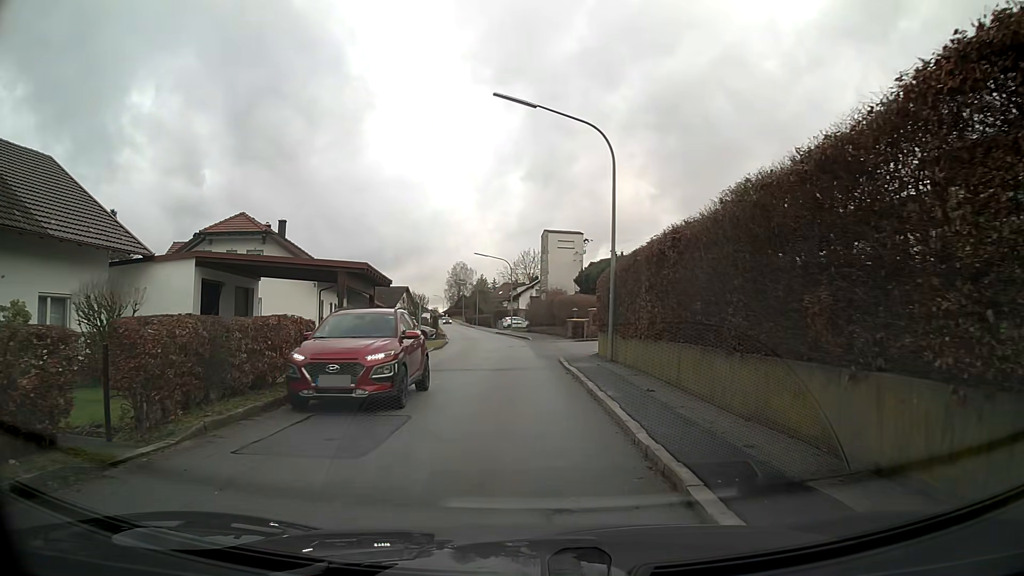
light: Day
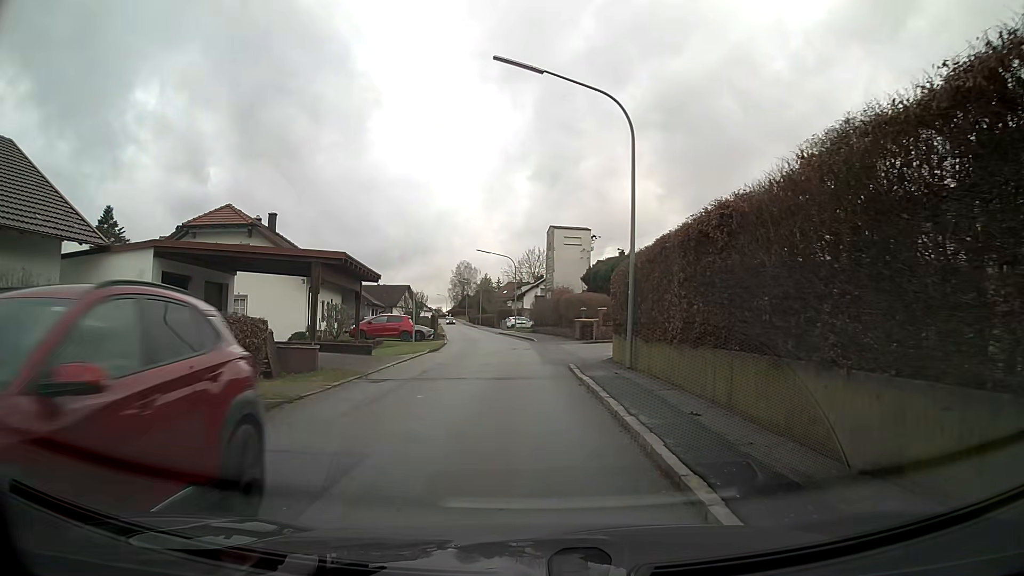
(0.0, +2.9) m; 0°
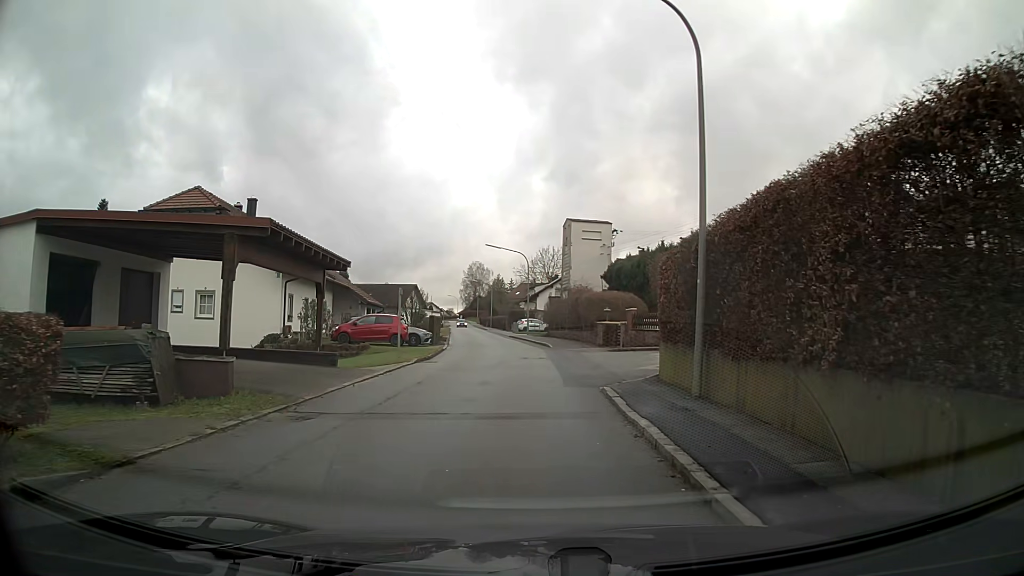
(0.0, +5.8) m; -1°
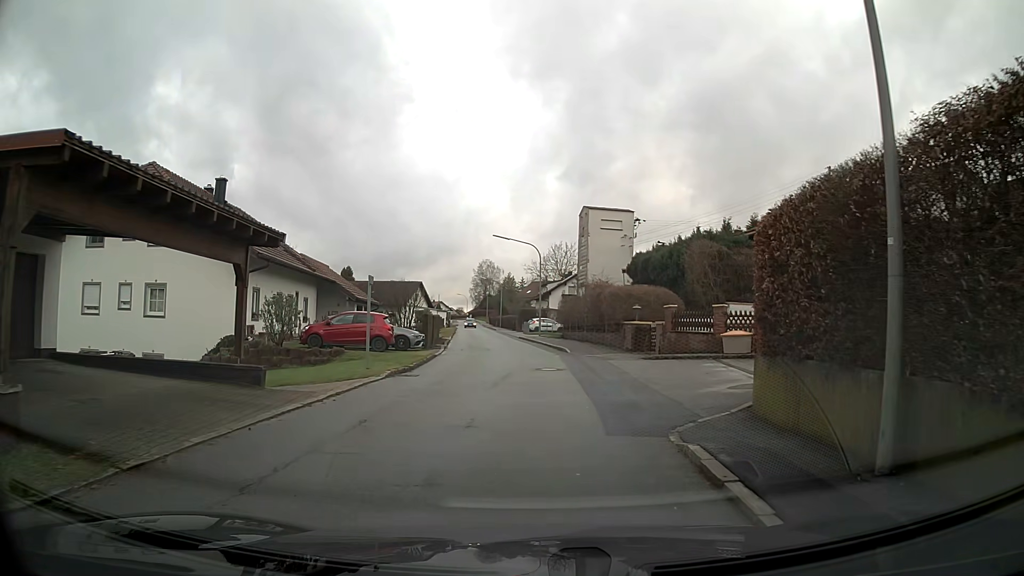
(0.0, +5.9) m; 0°
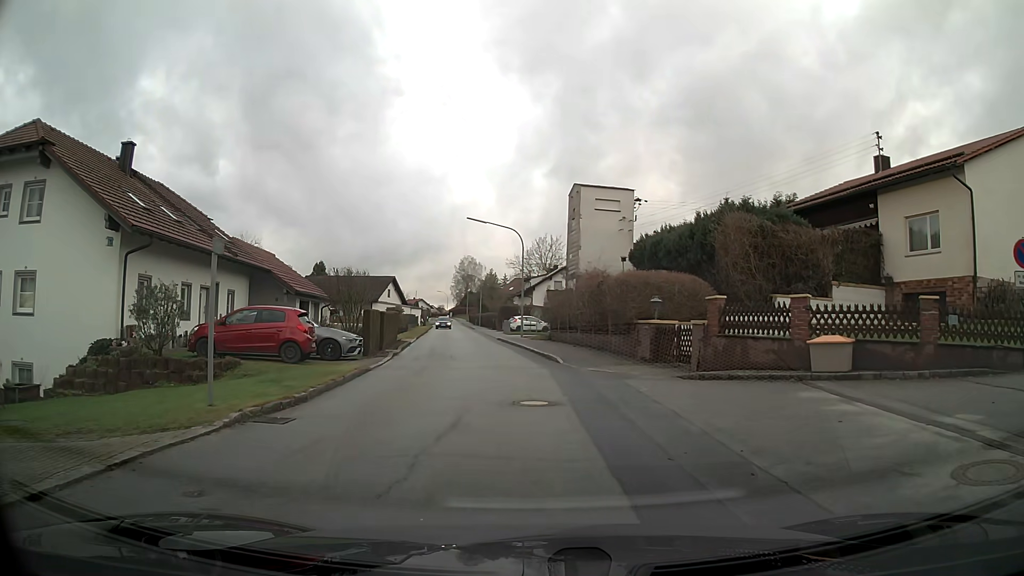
(+0.1, +7.6) m; +1°
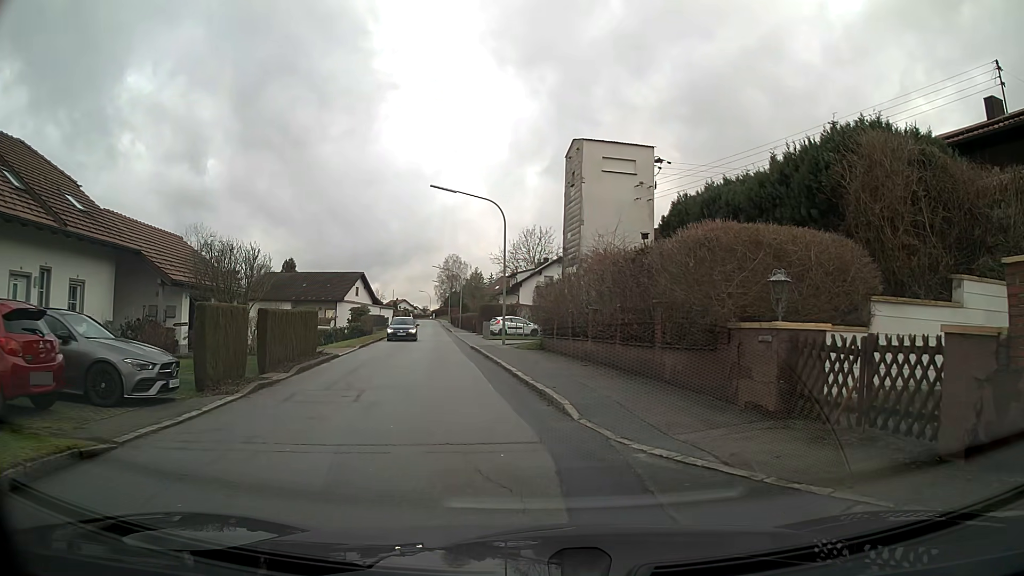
(+0.1, +10.9) m; 0°
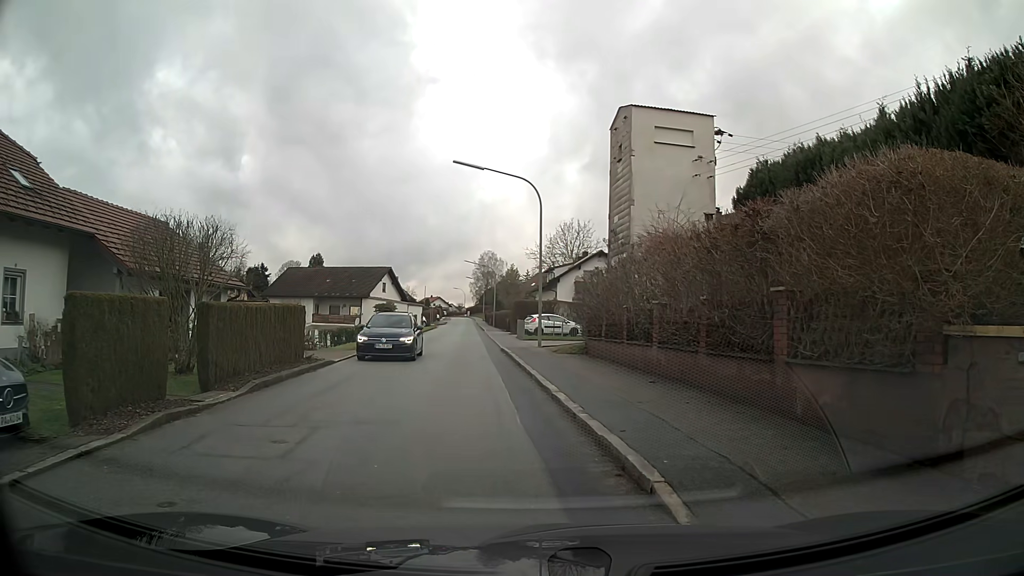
(-0.1, +4.4) m; -3°
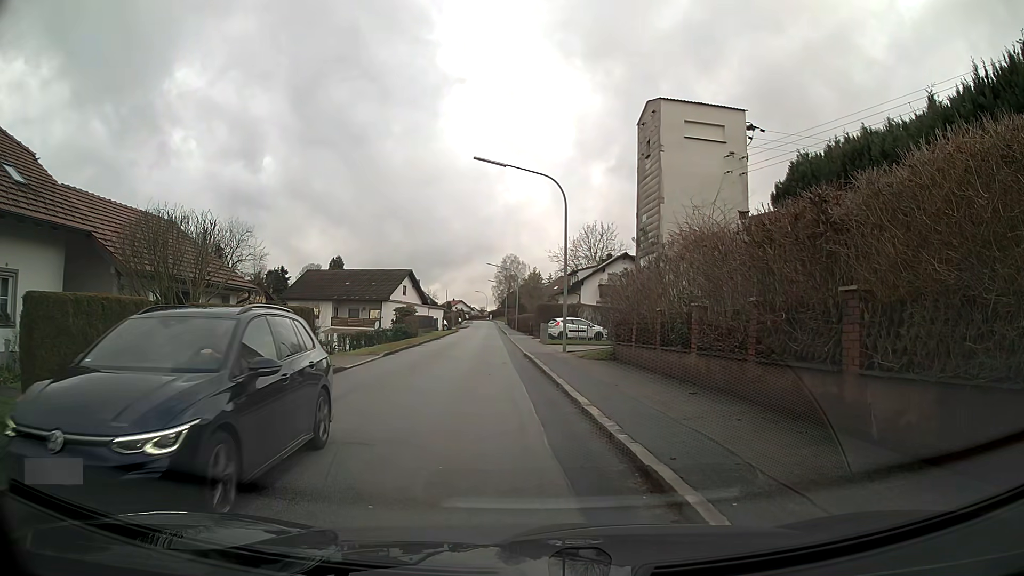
(0.0, +1.1) m; 0°
(-1, +10) (-2, +20) (-3, +30) (-4, +40) (-5, +50) (-5, +60) (-6, +70) (-7, +80) (-8, +90) (-9, +100) m
